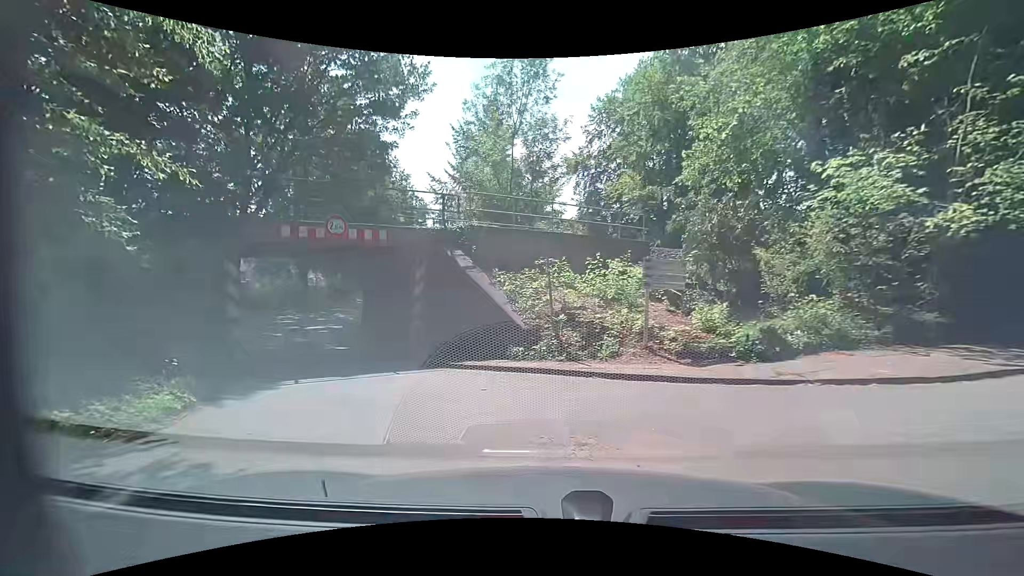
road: residential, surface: asphalt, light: Day
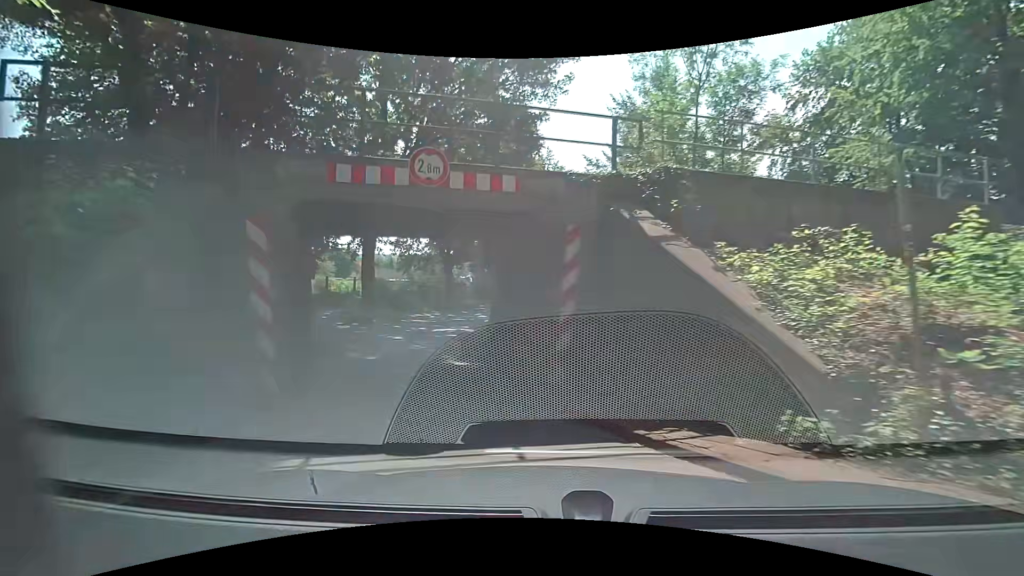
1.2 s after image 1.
(-0.9, +6.1) m; -16°
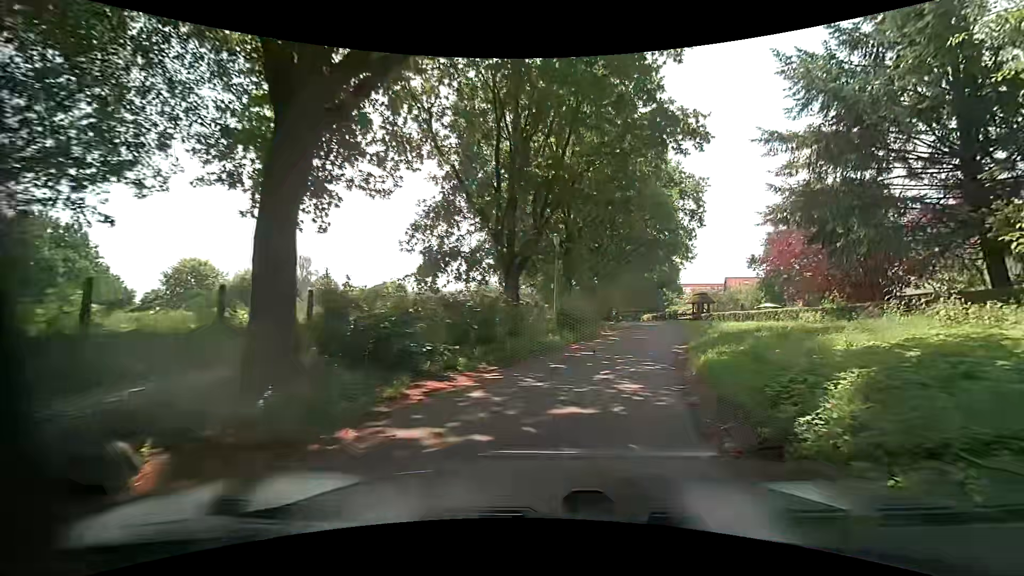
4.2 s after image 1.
(-3.6, +18.4) m; -7°
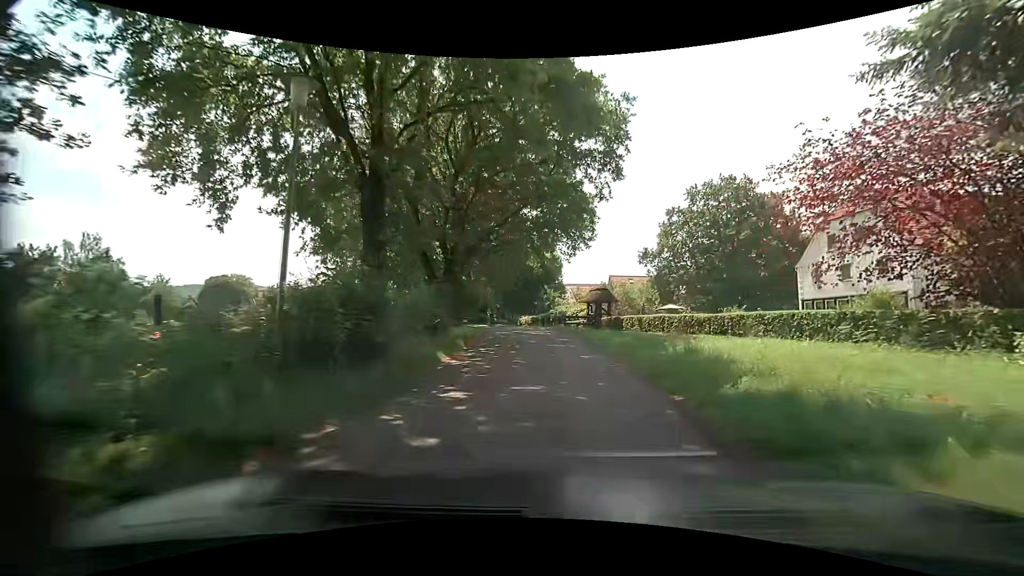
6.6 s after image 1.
(+2.5, +17.1) m; +13°
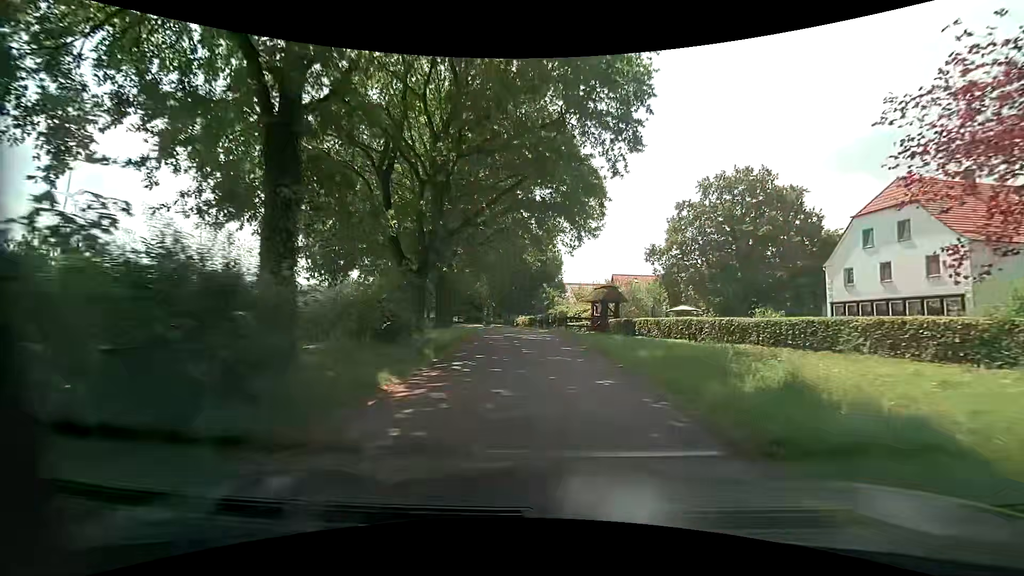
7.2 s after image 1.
(0.0, +4.9) m; +1°
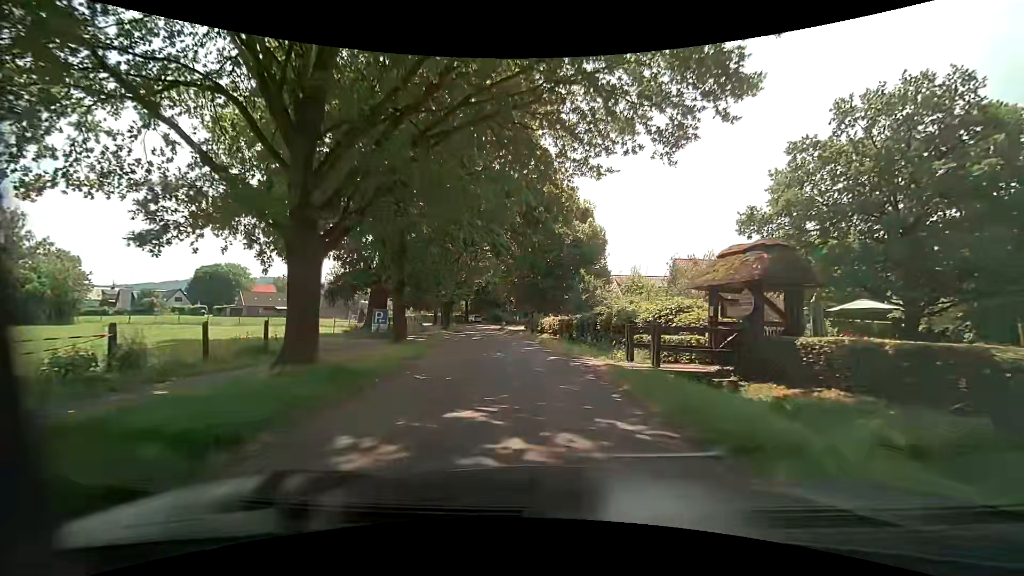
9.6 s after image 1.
(-0.5, +20.1) m; -3°
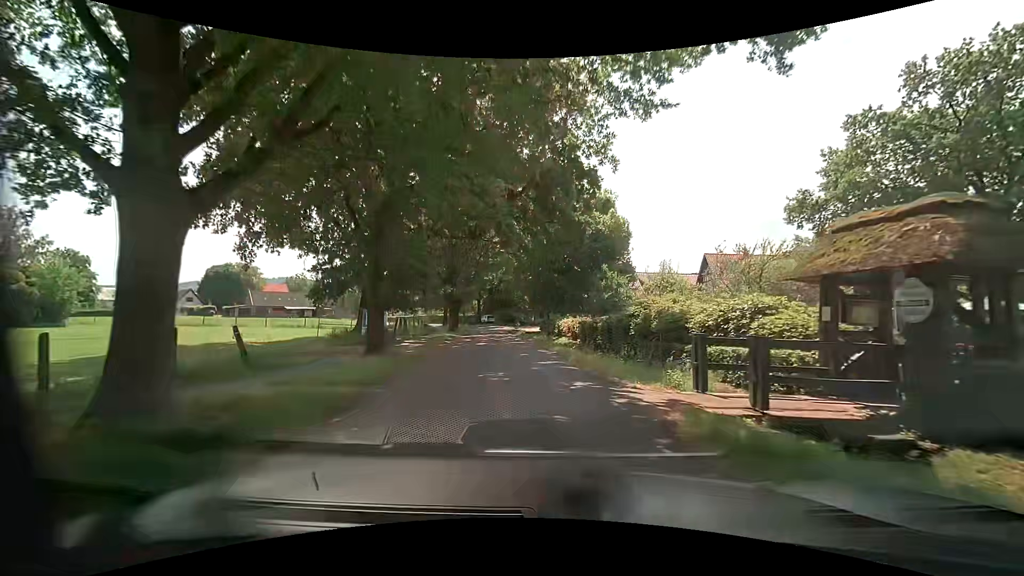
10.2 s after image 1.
(-0.2, +4.8) m; -3°
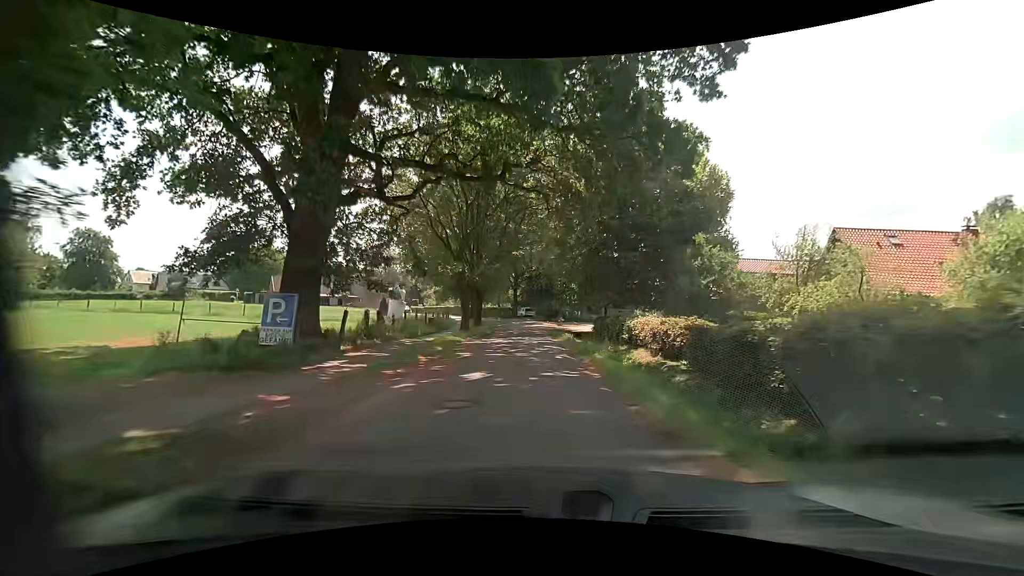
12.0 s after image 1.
(-0.7, +14.4) m; -4°
